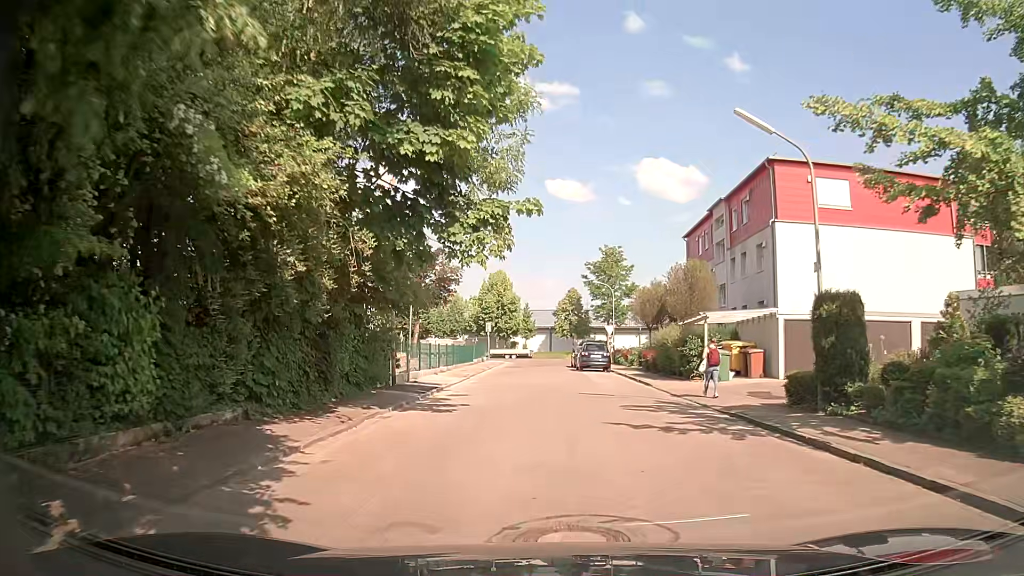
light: Day
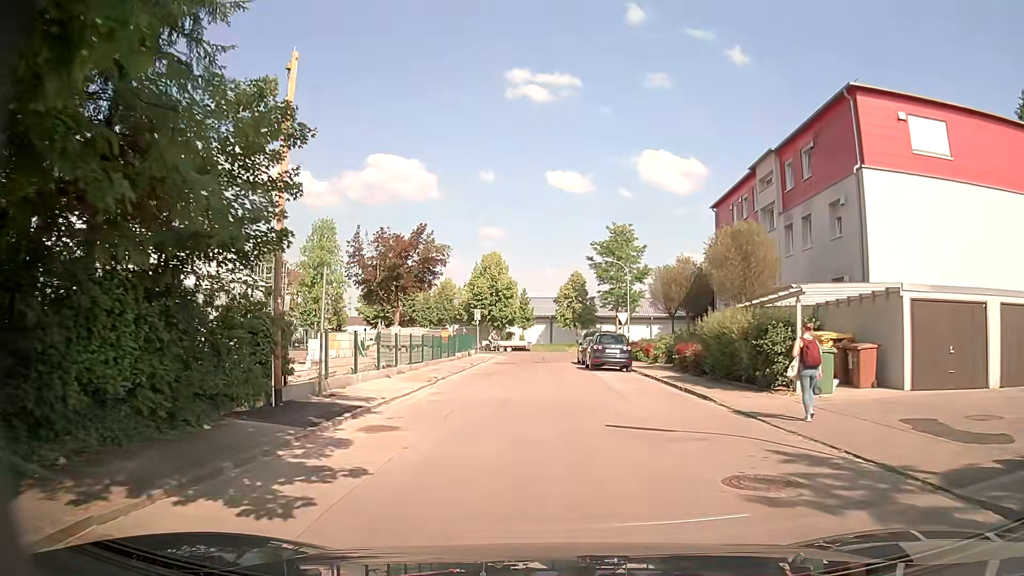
(0.0, +9.1) m; 0°
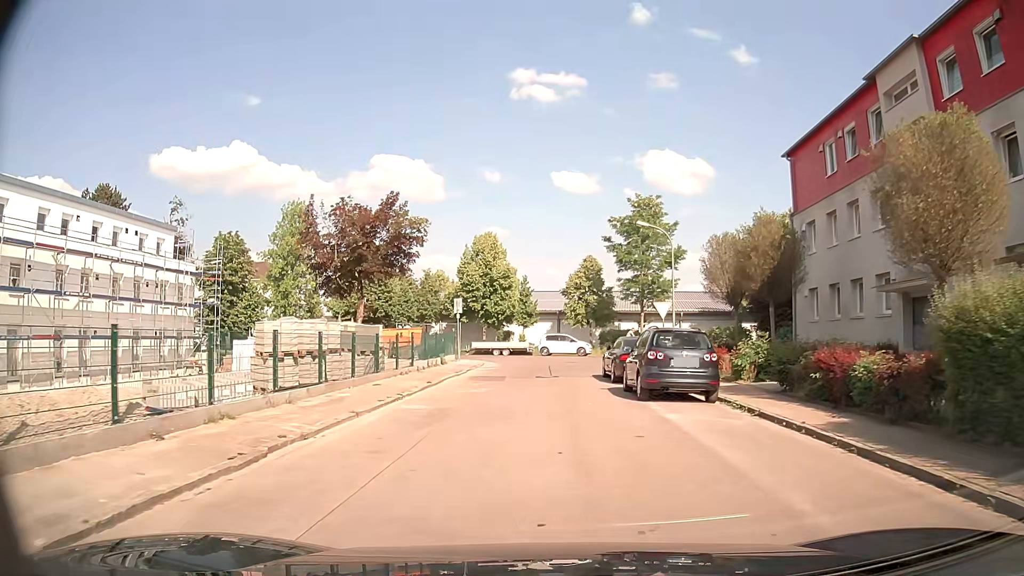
(0.0, +13.3) m; -1°
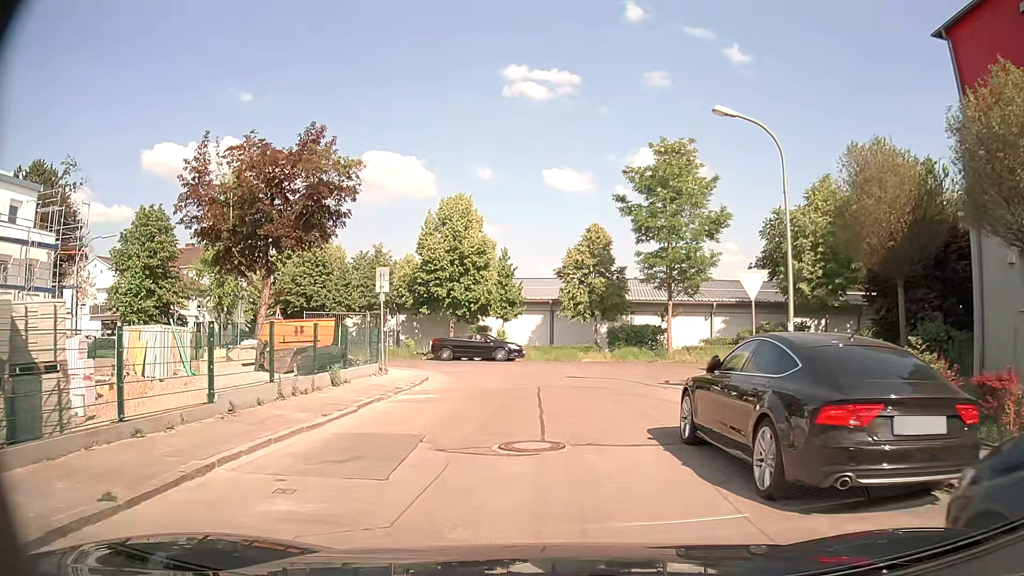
(+0.2, +14.6) m; +1°
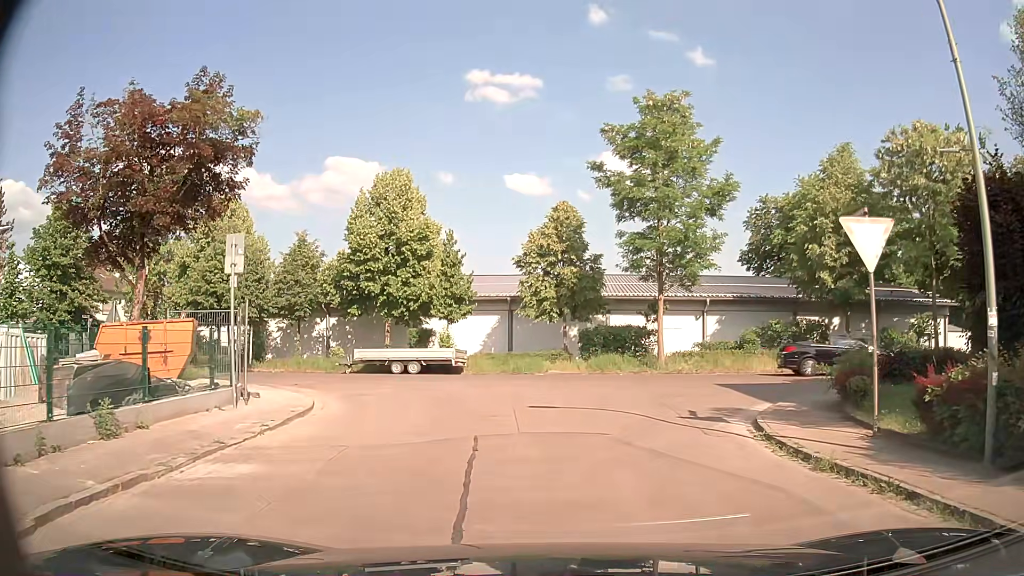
(+0.2, +7.9) m; +3°
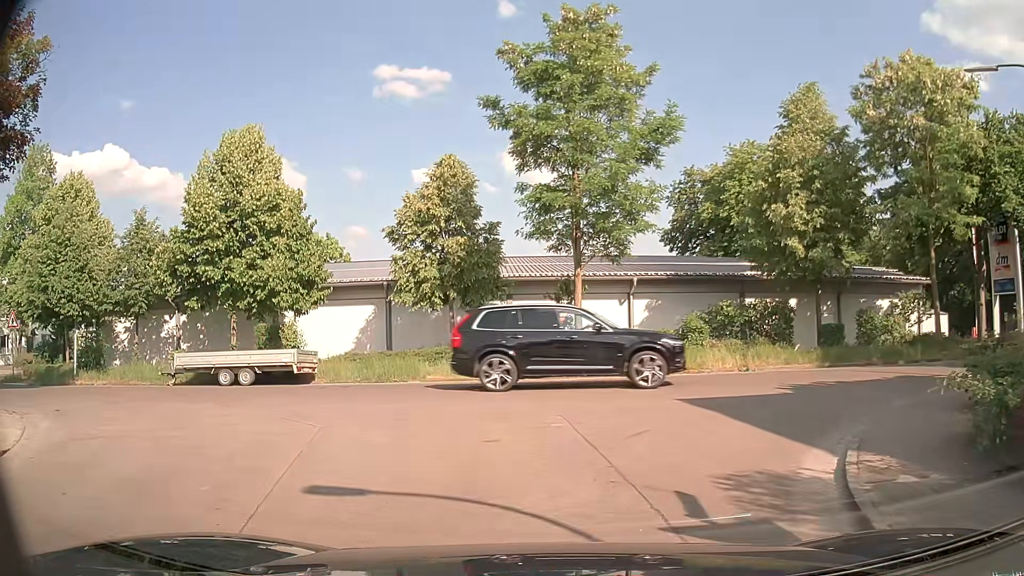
(+0.8, +7.5) m; +7°
